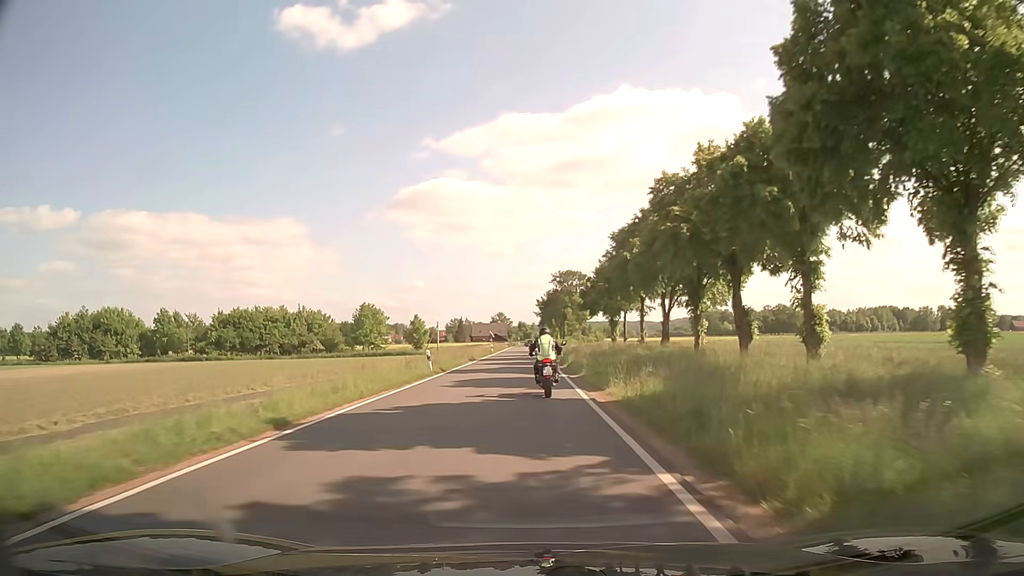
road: secondary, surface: asphalt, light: Day
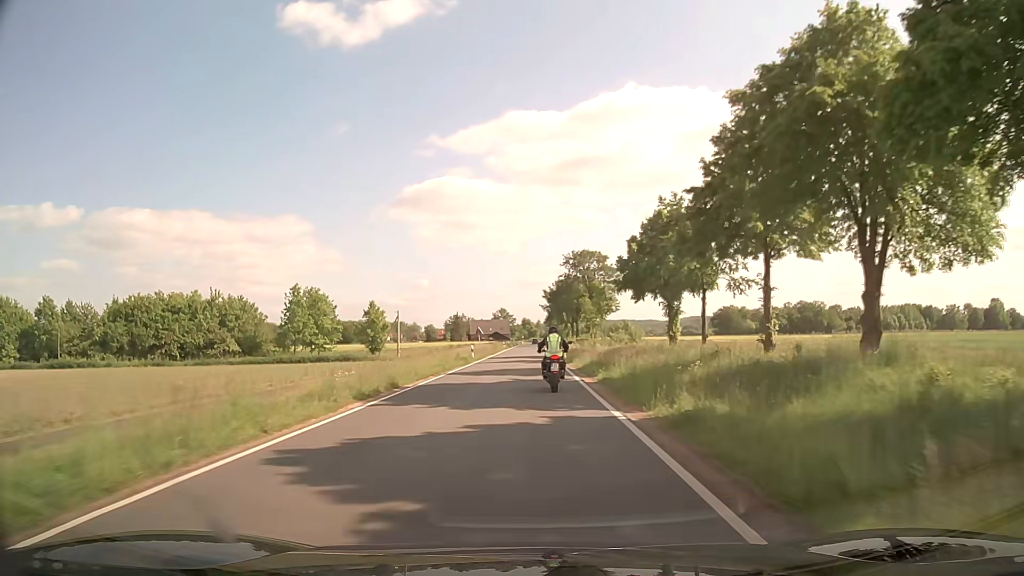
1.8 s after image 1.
(-0.1, +32.8) m; 0°
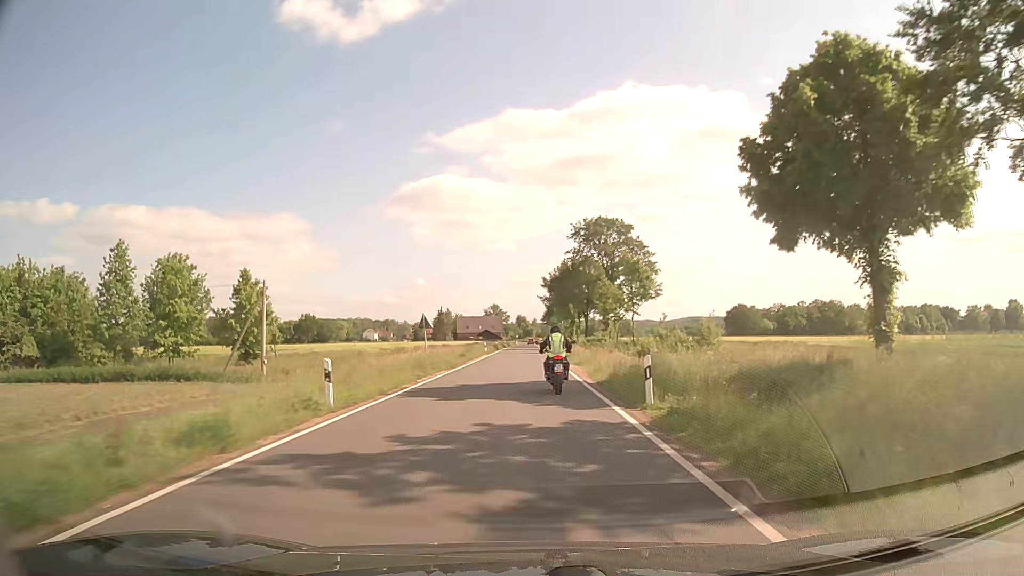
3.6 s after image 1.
(0.0, +33.1) m; 0°
(0, +10) (0, +20) (0, +30) (0, +40) (0, +50) (0, +60) (+1, +70) (+1, +80) (+1, +90) (+1, +100) m
